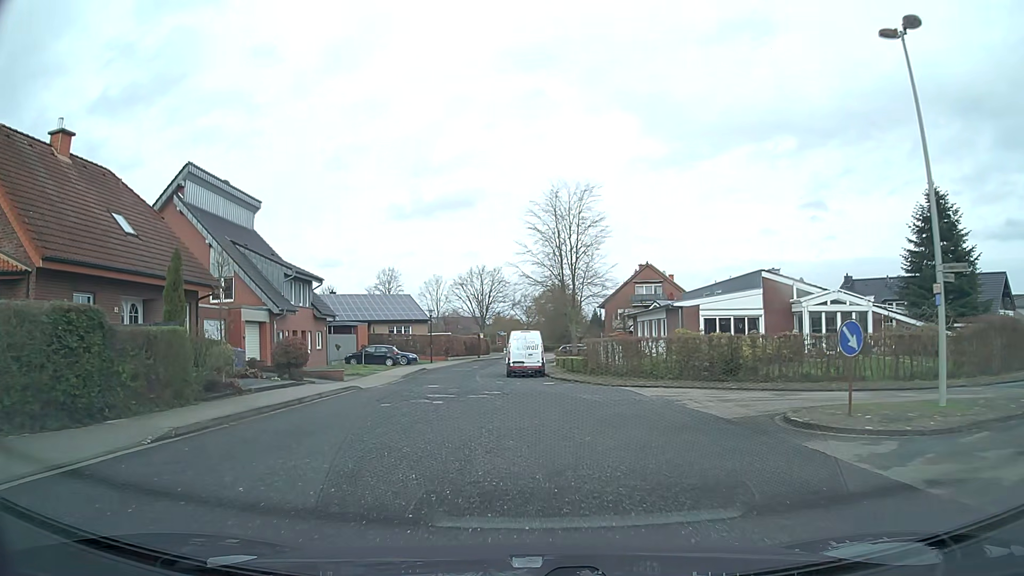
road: residential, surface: asphalt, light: Day
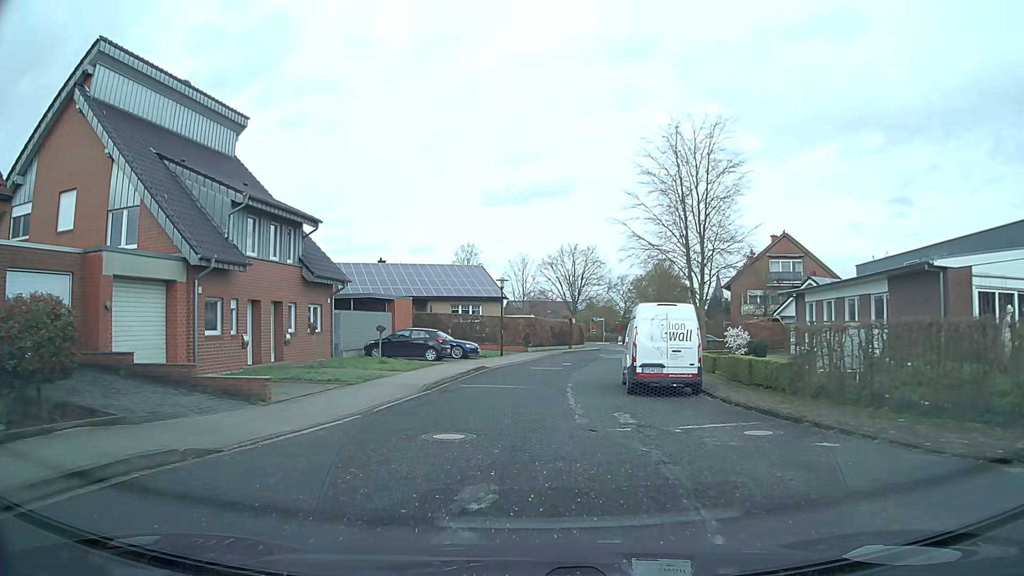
(-0.9, +17.2) m; -7°
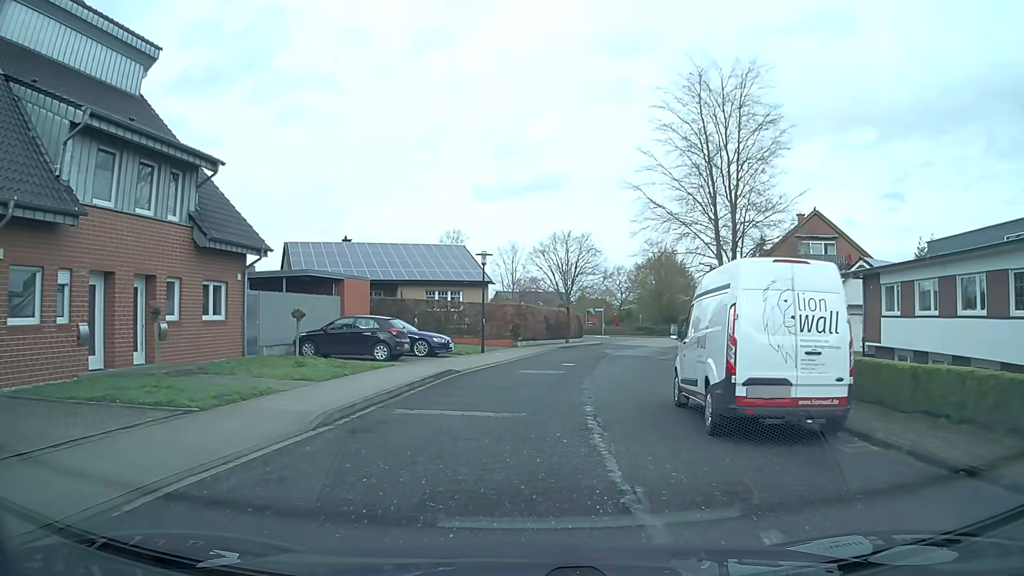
(0.0, +8.8) m; +1°
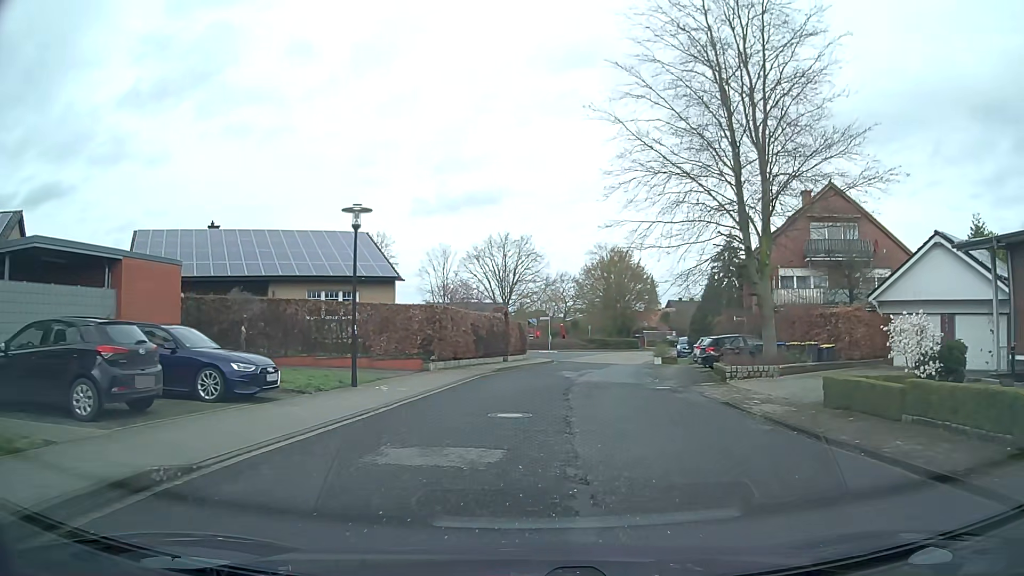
(+0.5, +13.3) m; +4°
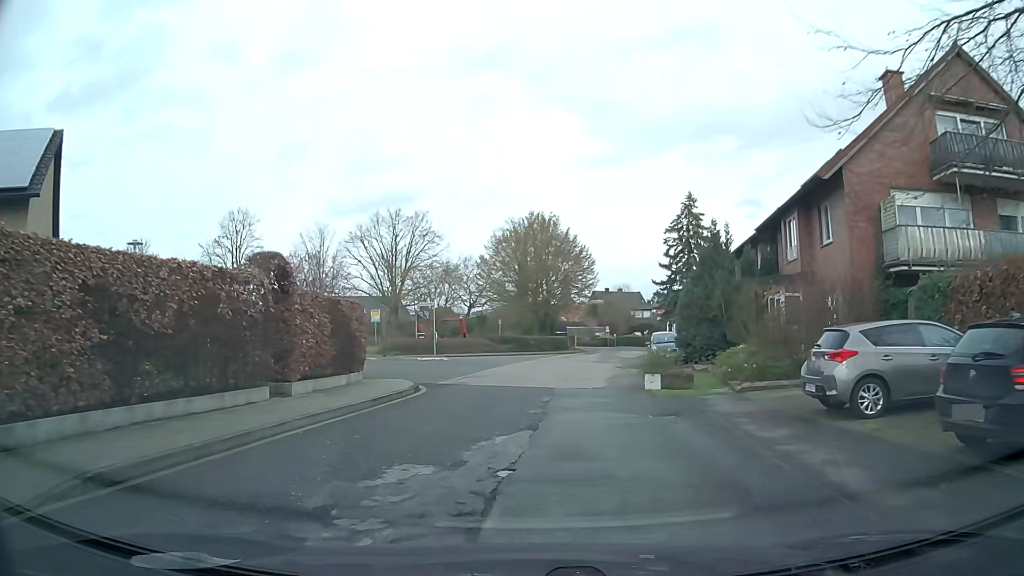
(+2.2, +21.7) m; +9°
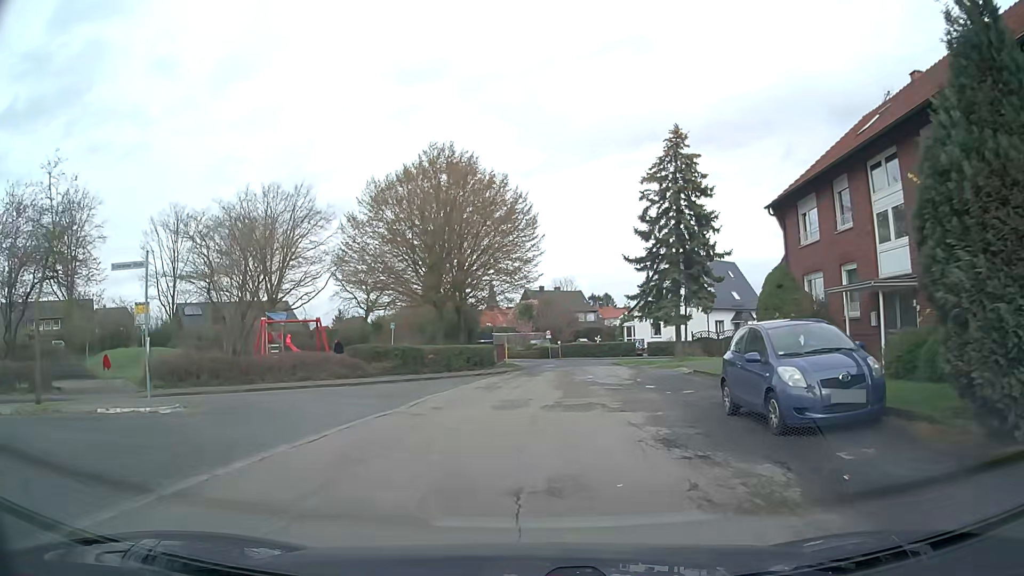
(+1.3, +22.0) m; +6°
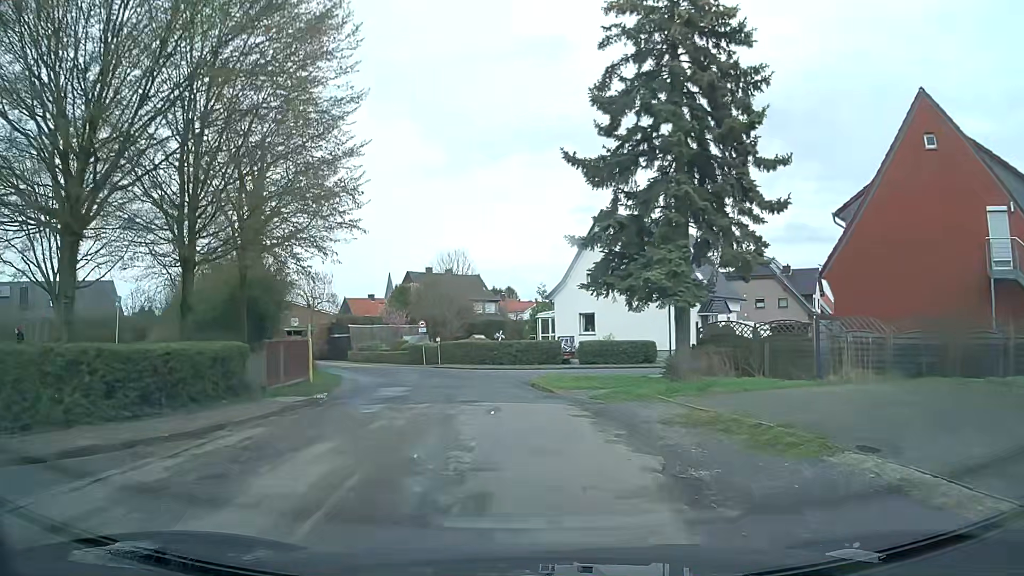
(+1.9, +22.1) m; +9°
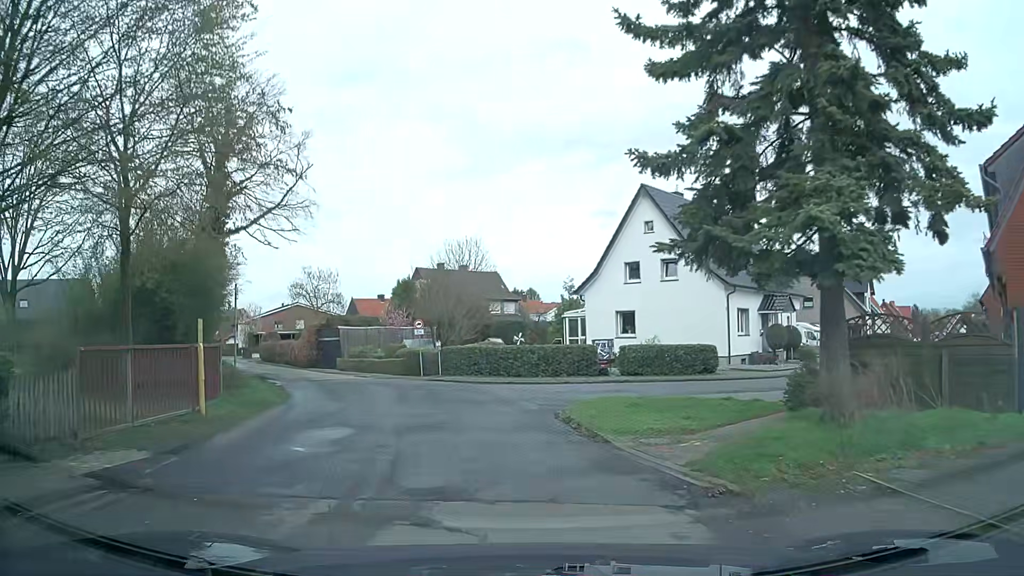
(-0.1, +8.2) m; -1°
(-1, +10) (-3, +20) (-8, +29) (-13, +37) (-18, +46) (-23, +54) (-29, +62) (-34, +71) (-39, +80) (-44, +88) m
